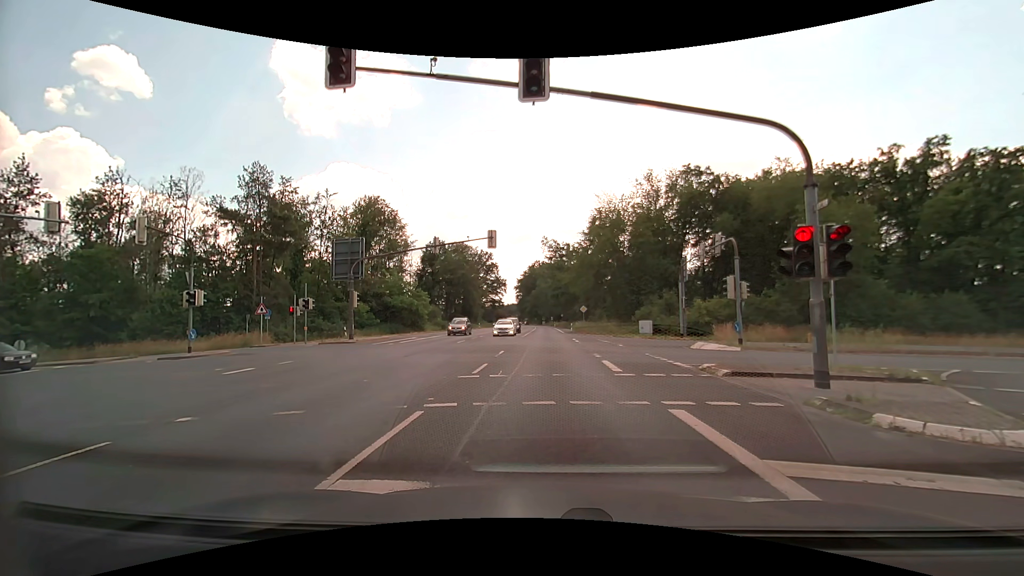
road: primary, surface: asphalt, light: Day
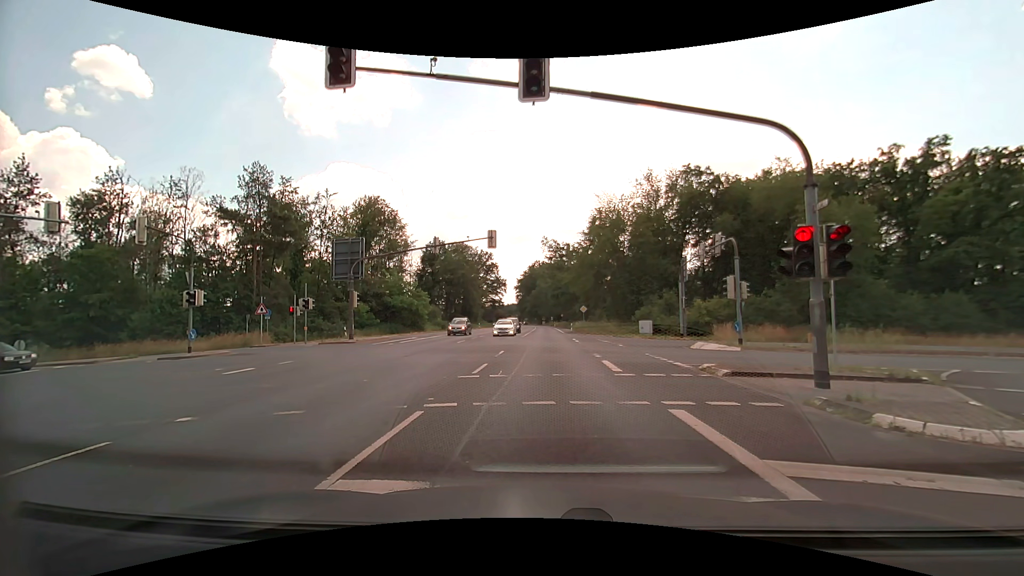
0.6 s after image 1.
(0.0, 0.0) m; 0°
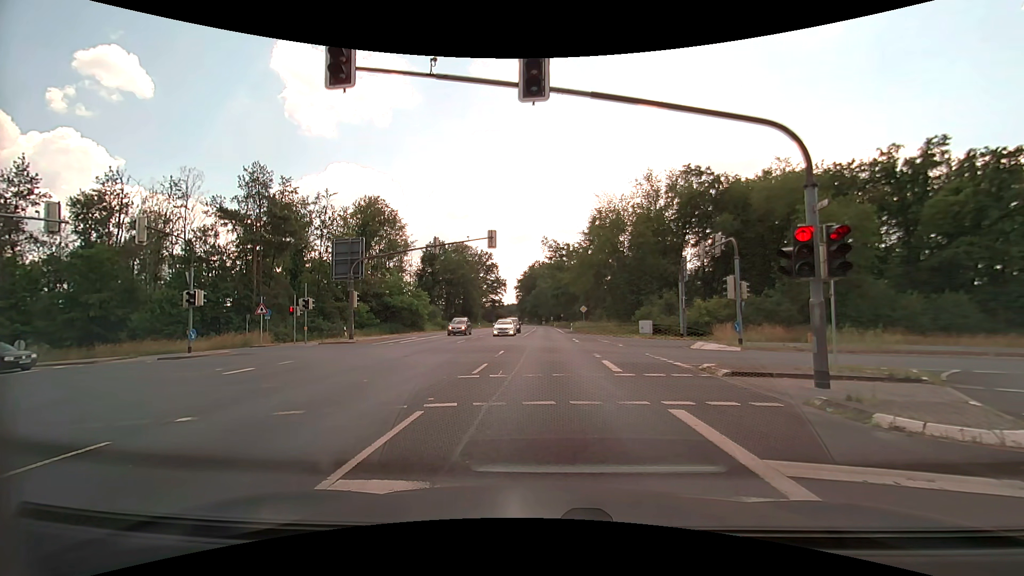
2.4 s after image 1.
(0.0, 0.0) m; 0°
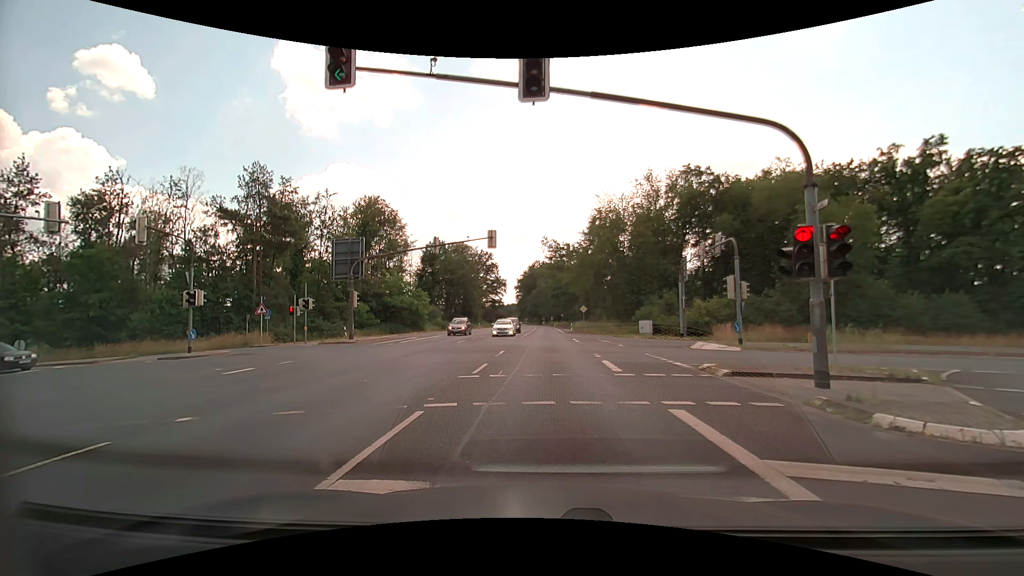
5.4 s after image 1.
(0.0, 0.0) m; 0°
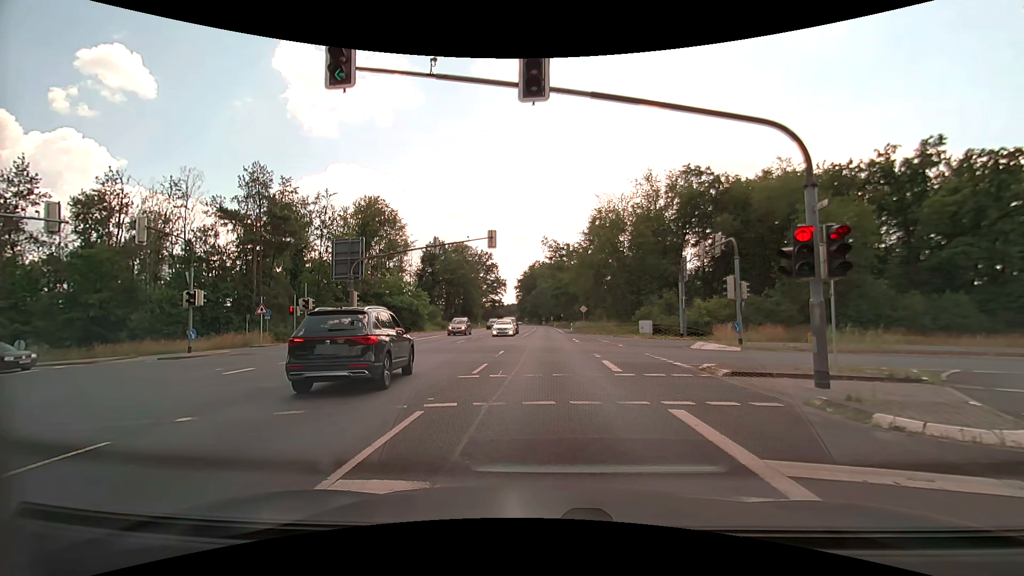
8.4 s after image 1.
(0.0, 0.0) m; 0°
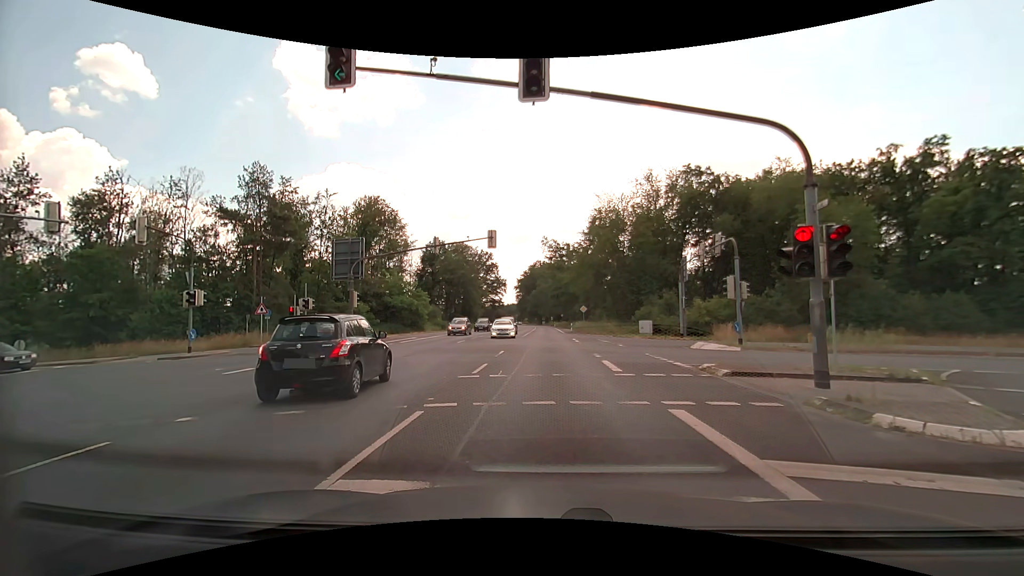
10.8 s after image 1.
(0.0, 0.0) m; 0°
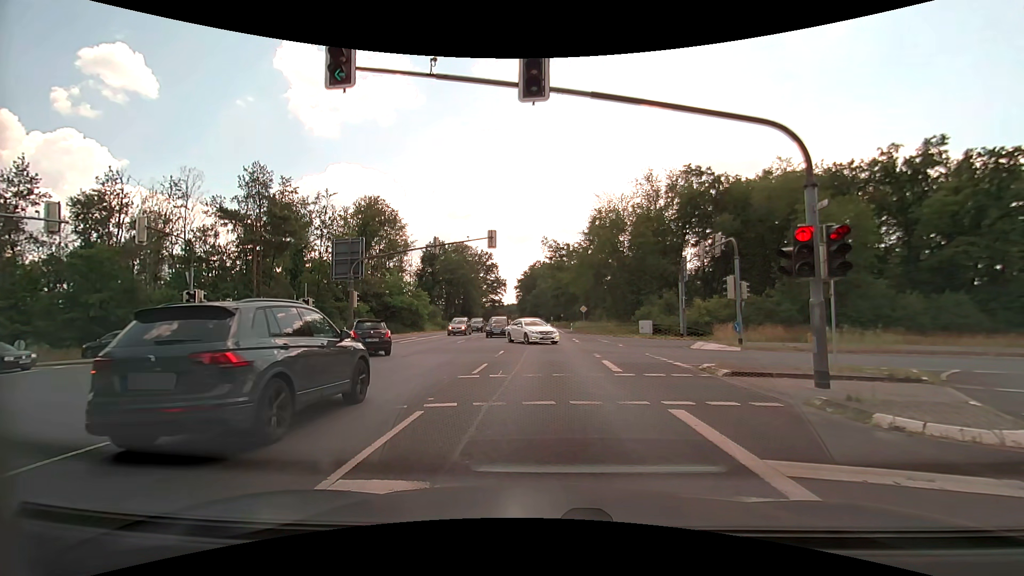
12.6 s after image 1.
(0.0, 0.0) m; 0°
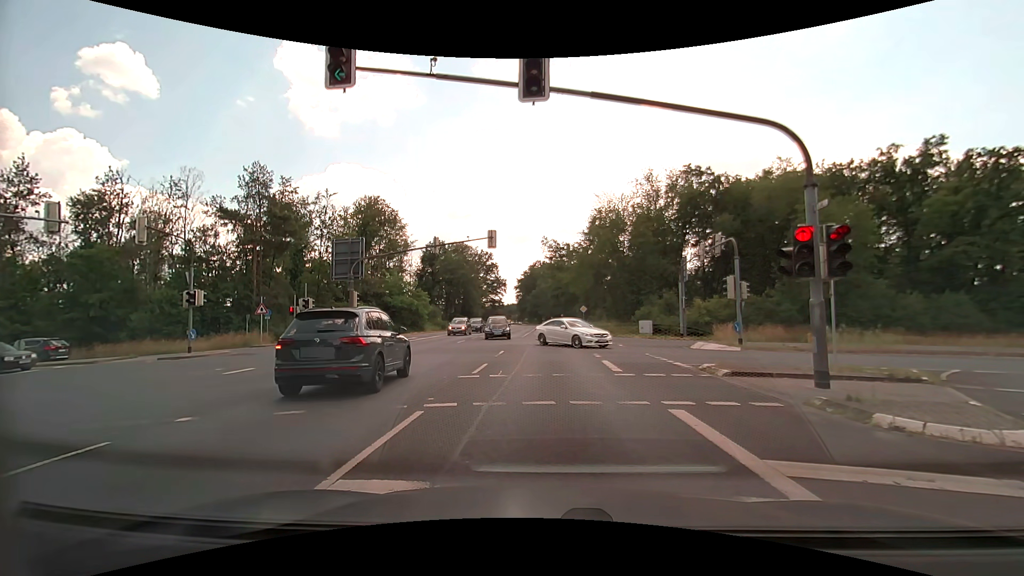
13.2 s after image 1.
(0.0, 0.0) m; 0°
(0, +10) (-1, +20) (-1, +30) (-1, +40) (-2, +50) (-2, +60) (-3, +70) (-3, +80) (-4, +90) (-4, +100) m
